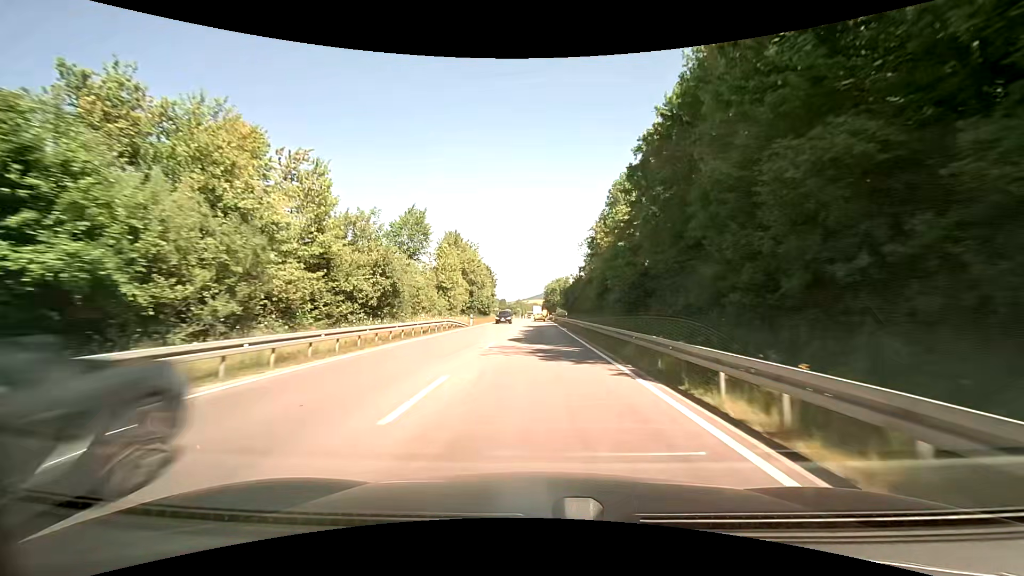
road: primary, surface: asphalt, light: Day
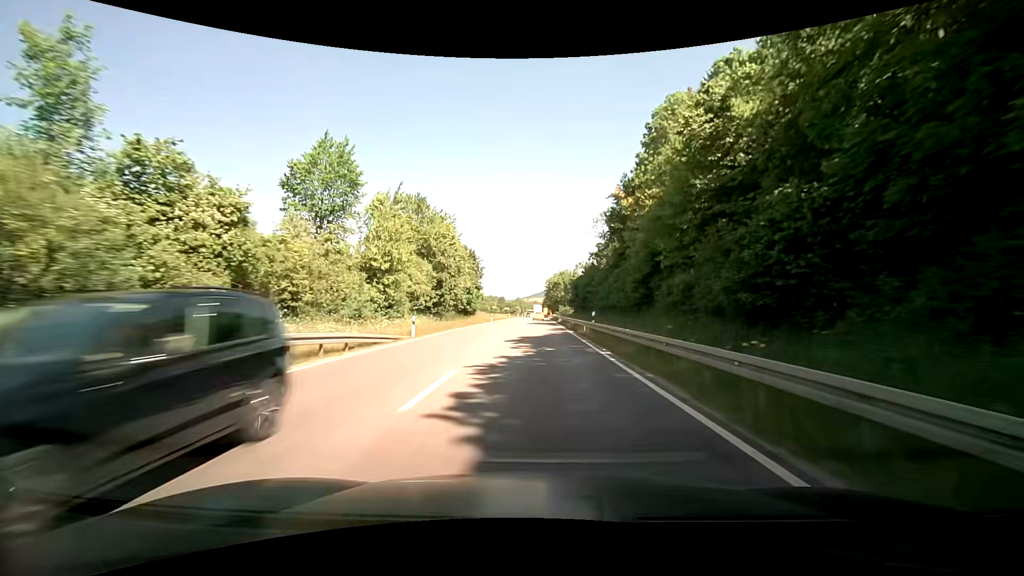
(+0.1, +23.5) m; +1°
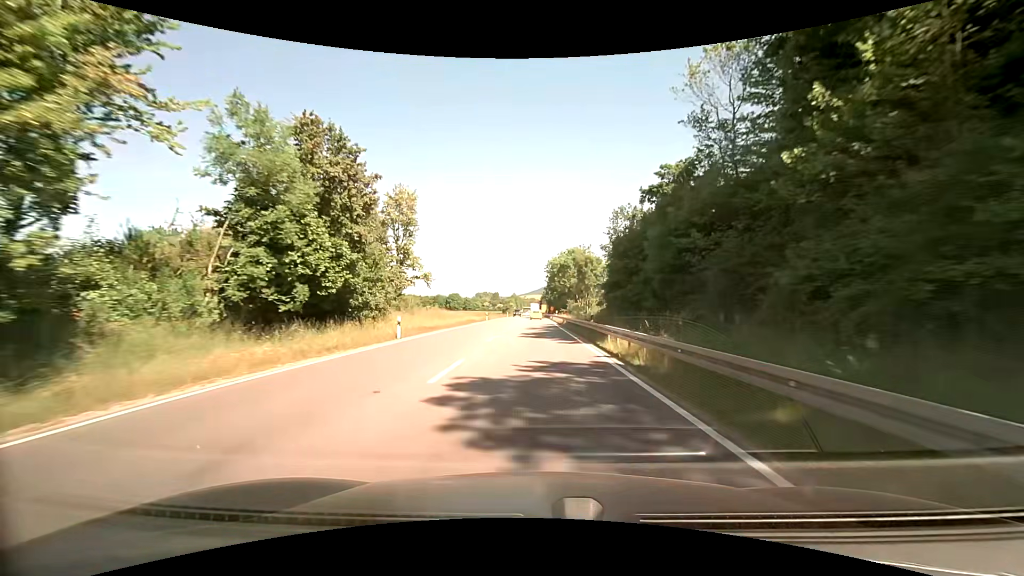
(+0.1, +46.1) m; -1°
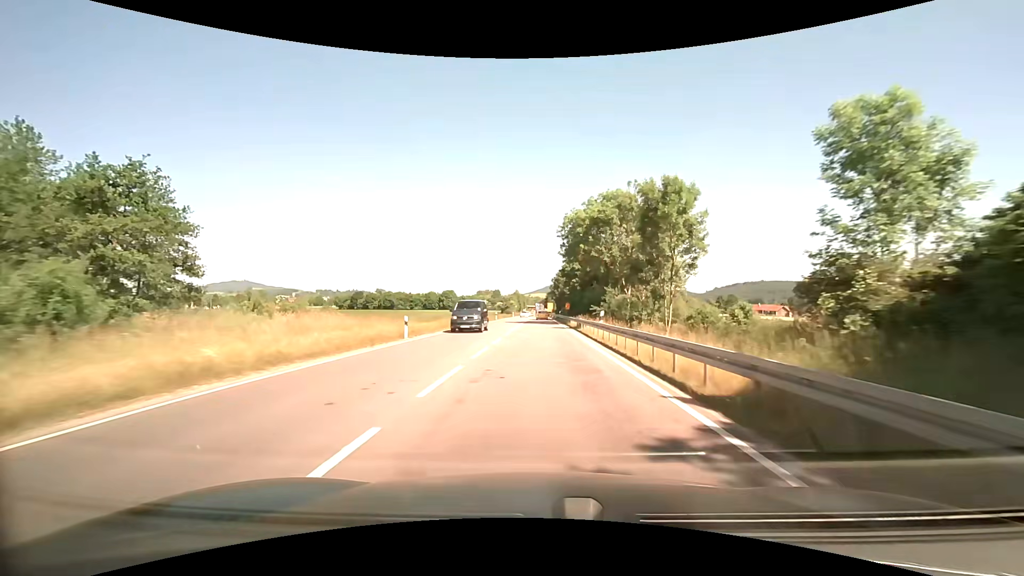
(+1.0, +43.8) m; 0°
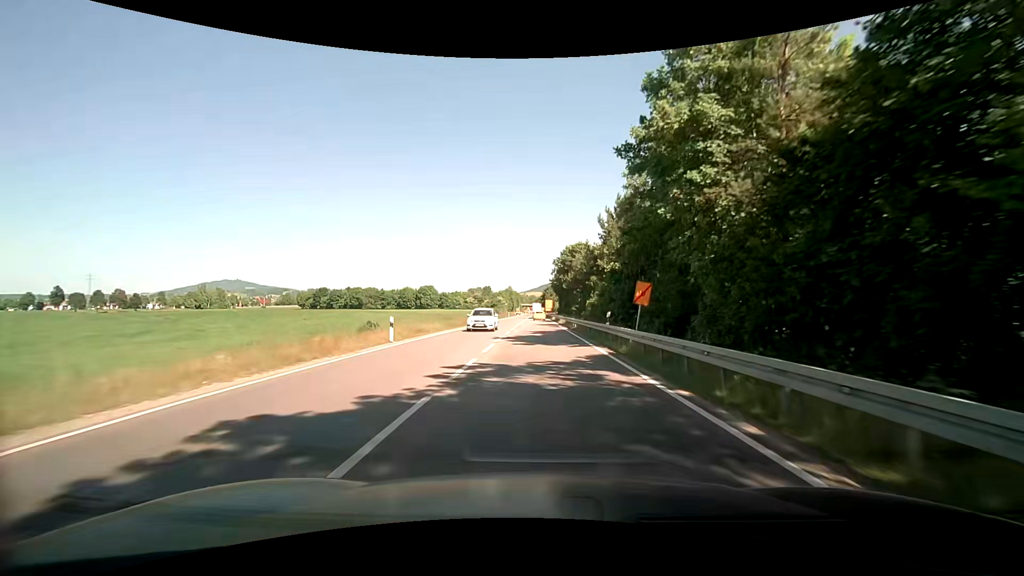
(0.0, +52.6) m; 0°
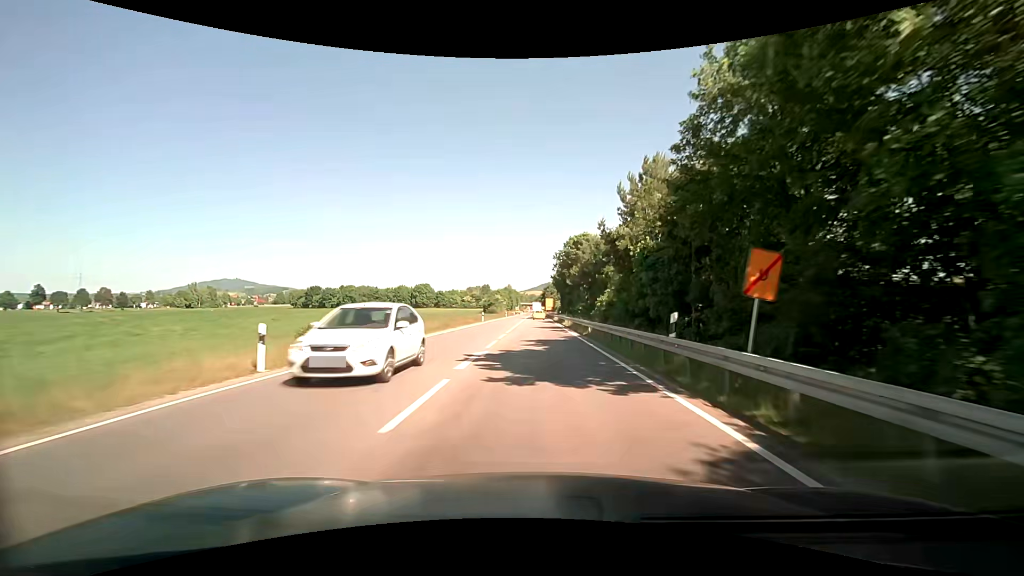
(+0.1, +10.3) m; +1°
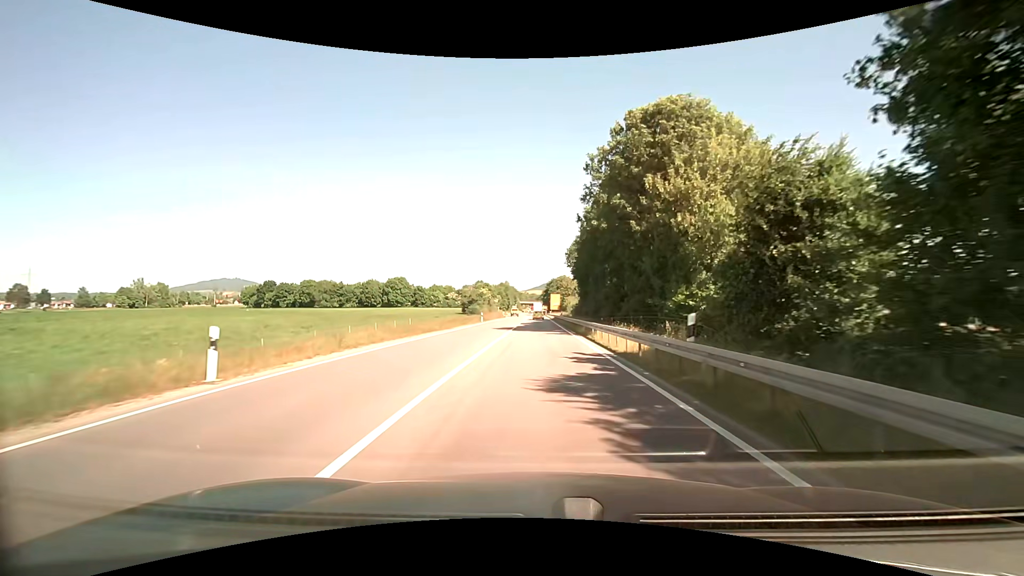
(+0.2, +51.8) m; -1°
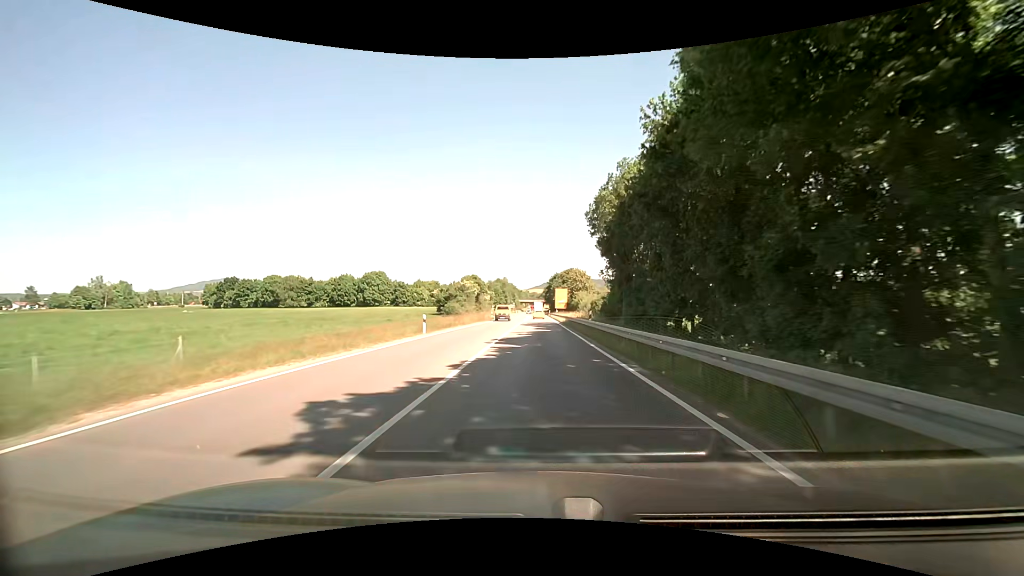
(-0.3, +31.3) m; -2°
(0, +10) (0, +20) (0, +30) (0, +40) (+1, +50) (+1, +60) (+2, +70) (+2, +80) (+2, +90) (+3, +100) m
